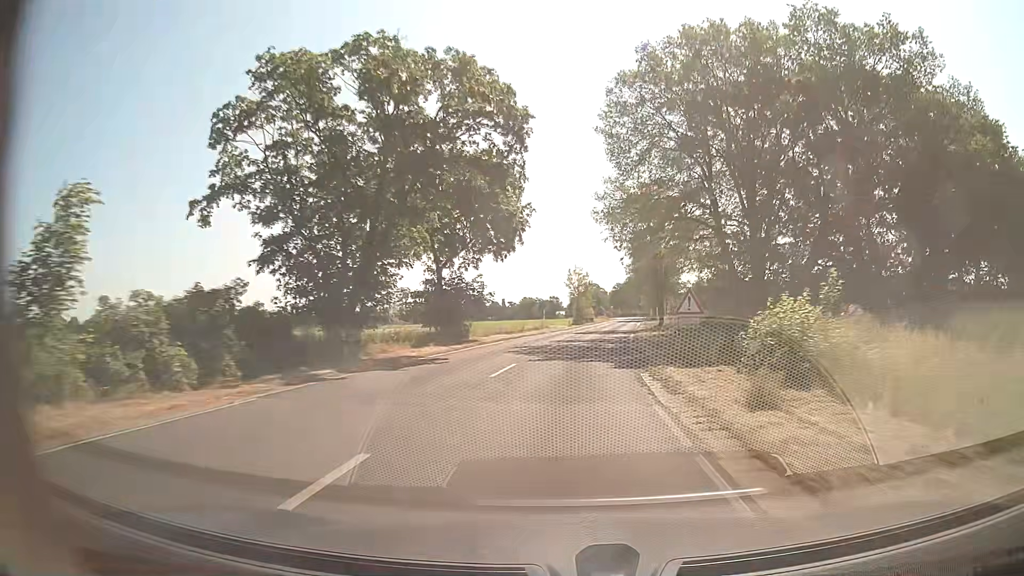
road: secondary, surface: asphalt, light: Day
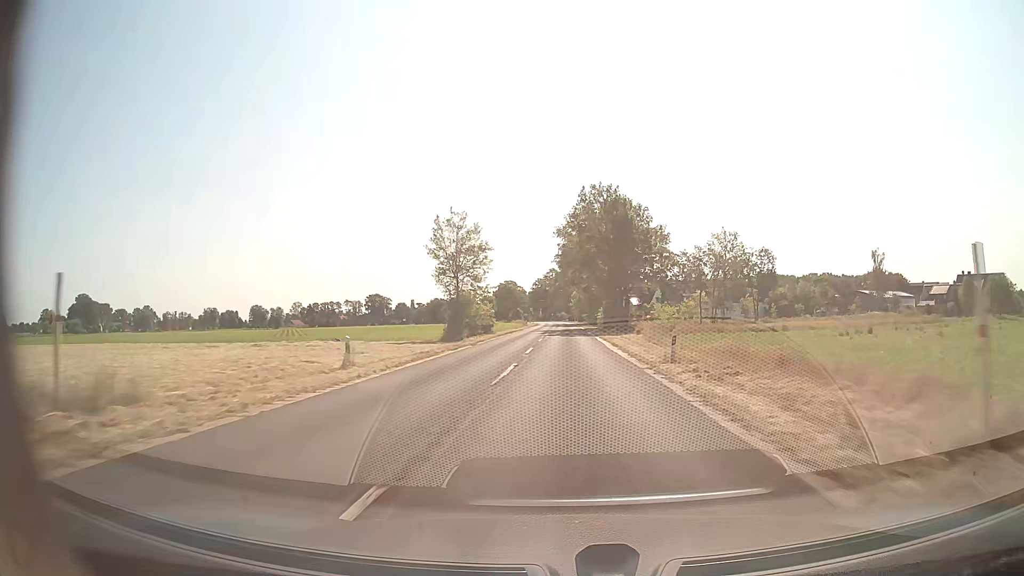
(+4.8, +61.2) m; +7°
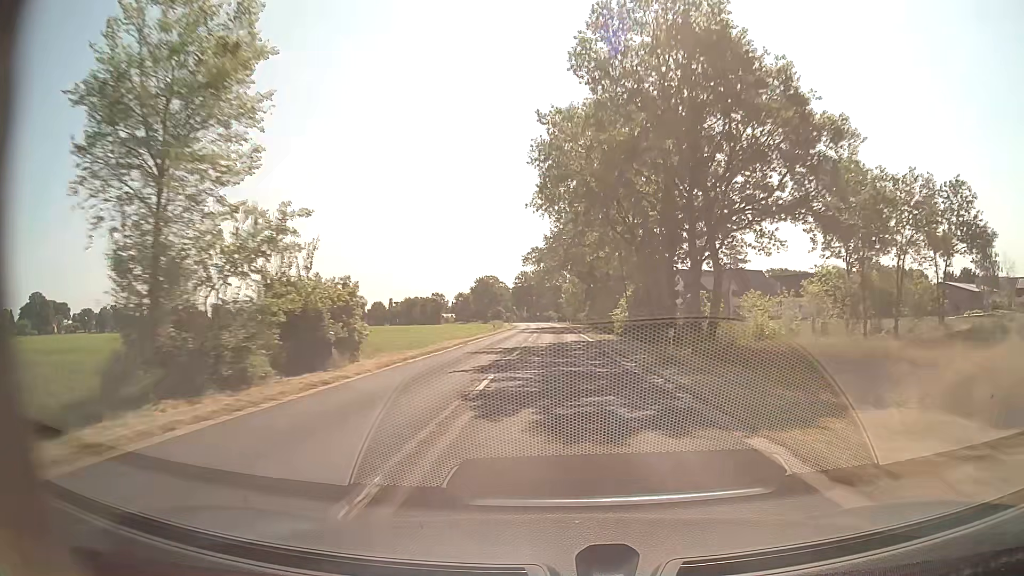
(+0.3, +38.5) m; +1°
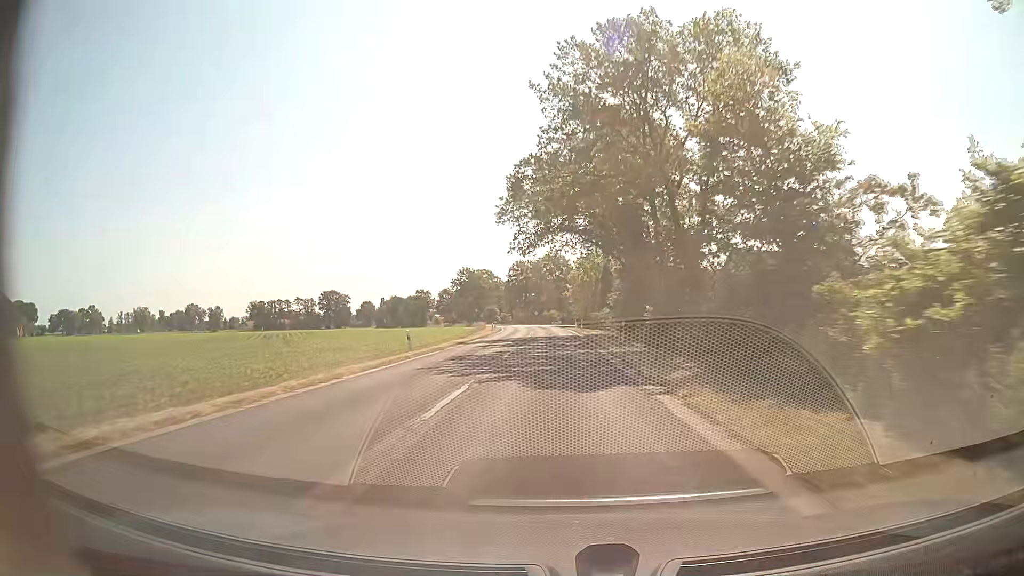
(0.0, +39.4) m; 0°
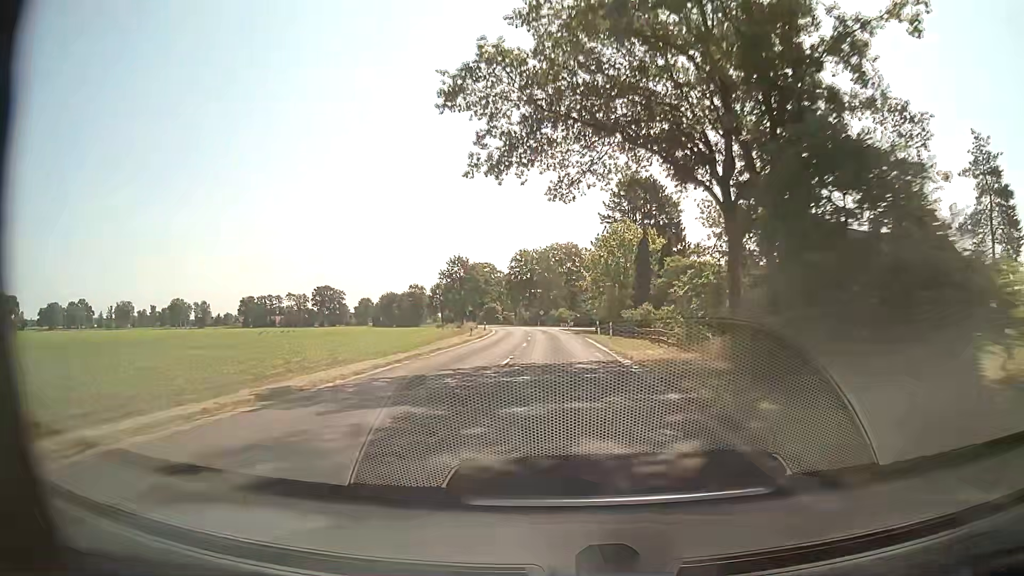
(-0.5, +26.7) m; -1°
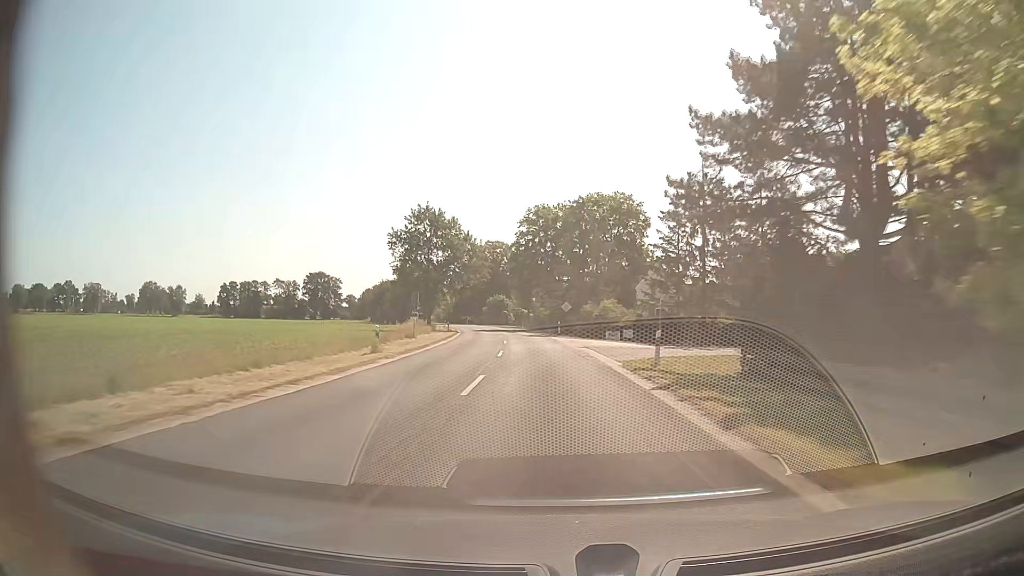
(-1.0, +54.2) m; -3°
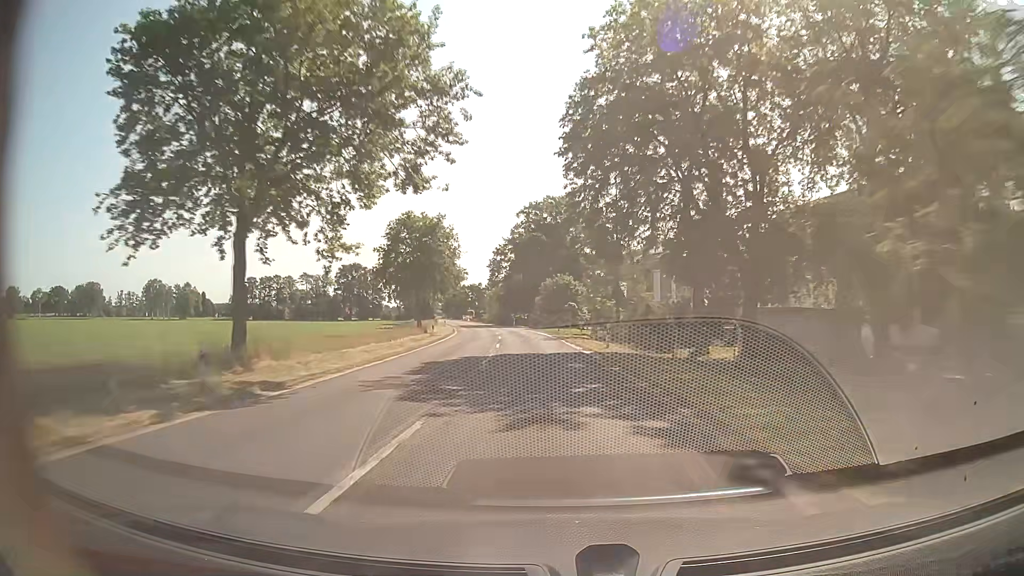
(-2.9, +55.3) m; -6°
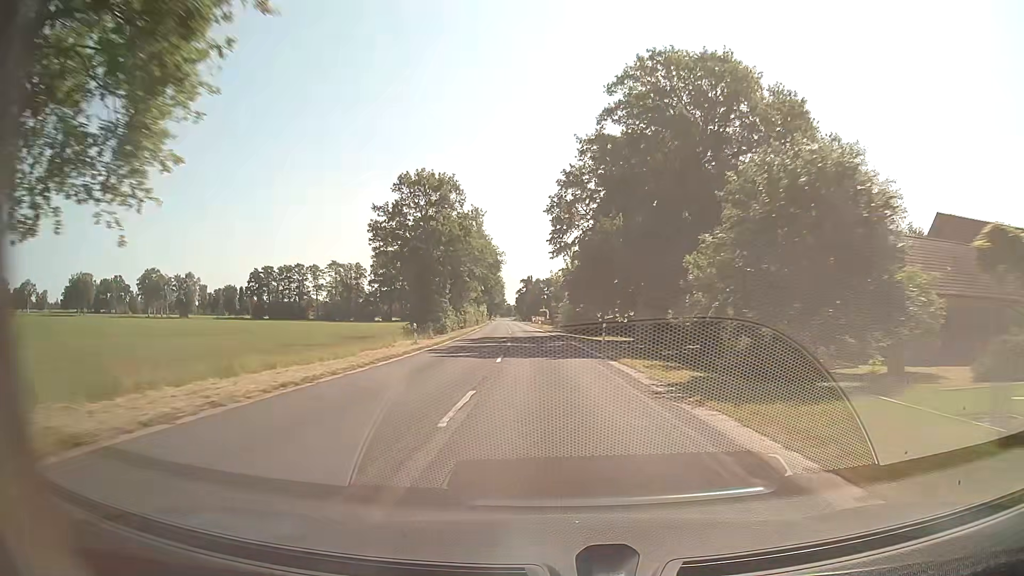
(-4.1, +56.7) m; -7°
(0, +10) (0, +20) (-1, +30) (-2, +40) (-2, +50) (-3, +60) (-4, +70) (-5, +80) (-5, +90) (-6, +100) m
